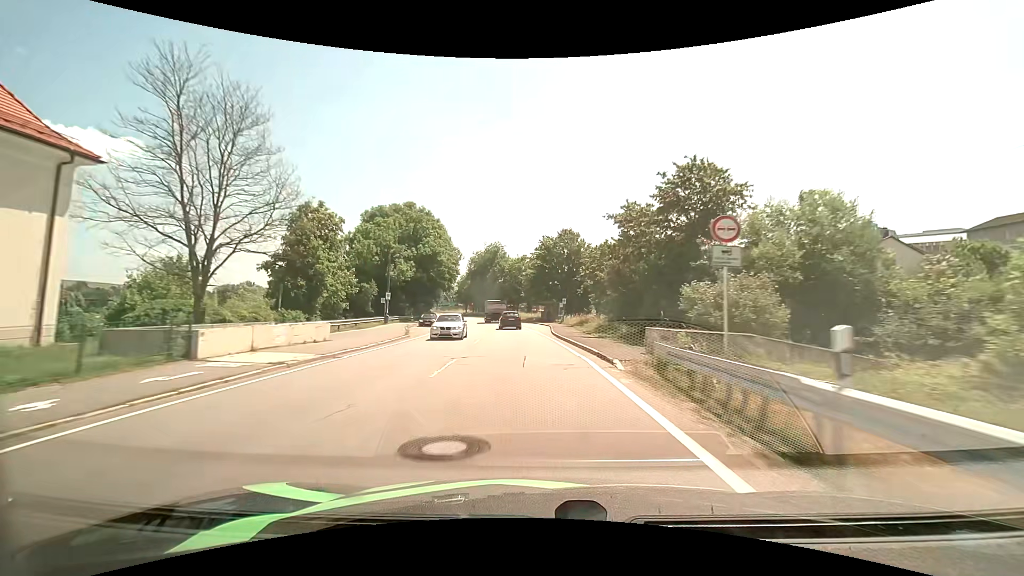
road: primary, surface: asphalt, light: Day
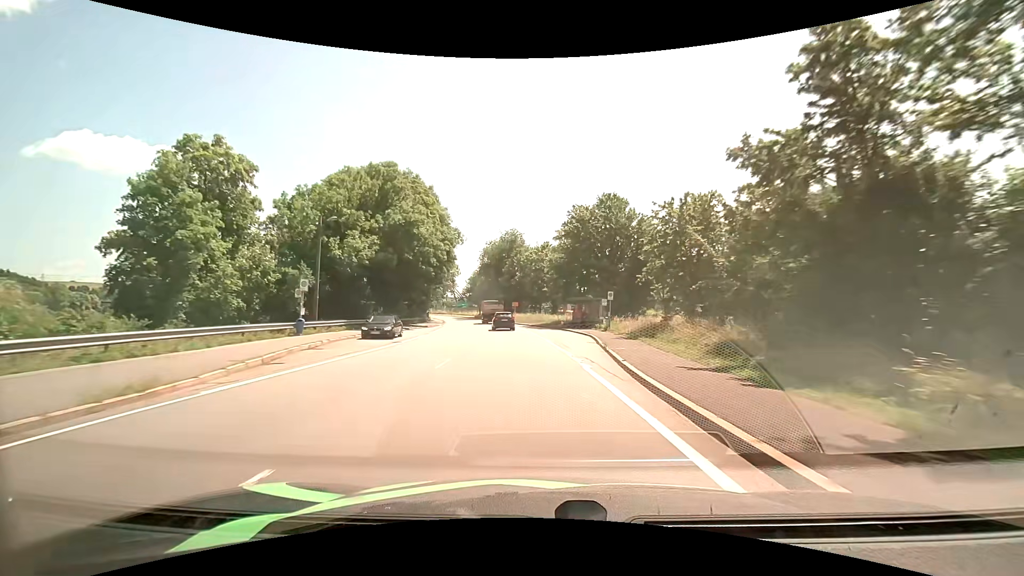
(-0.6, +22.3) m; -3°
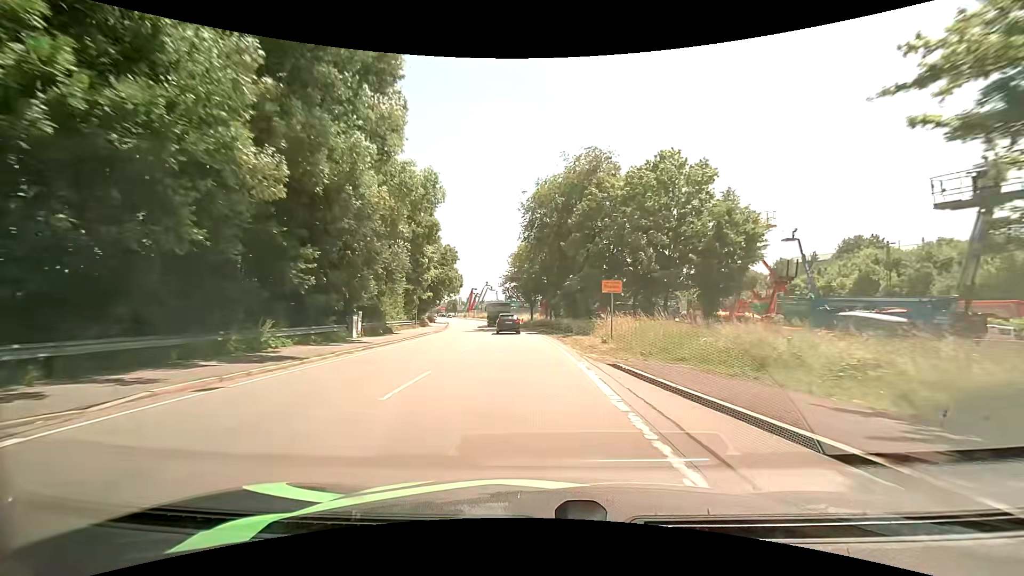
(-3.3, +52.4) m; -8°
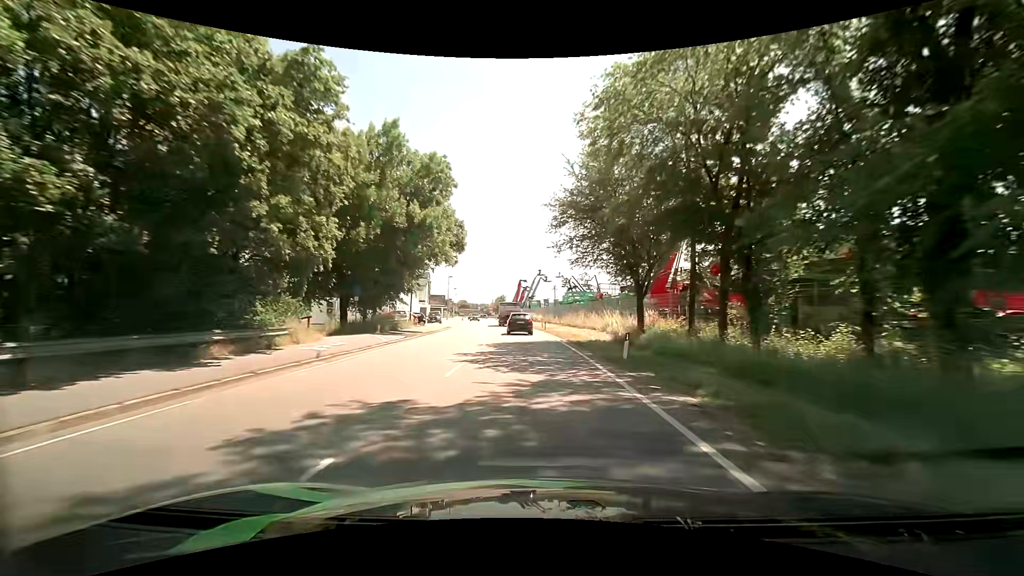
(-2.4, +46.2) m; -7°
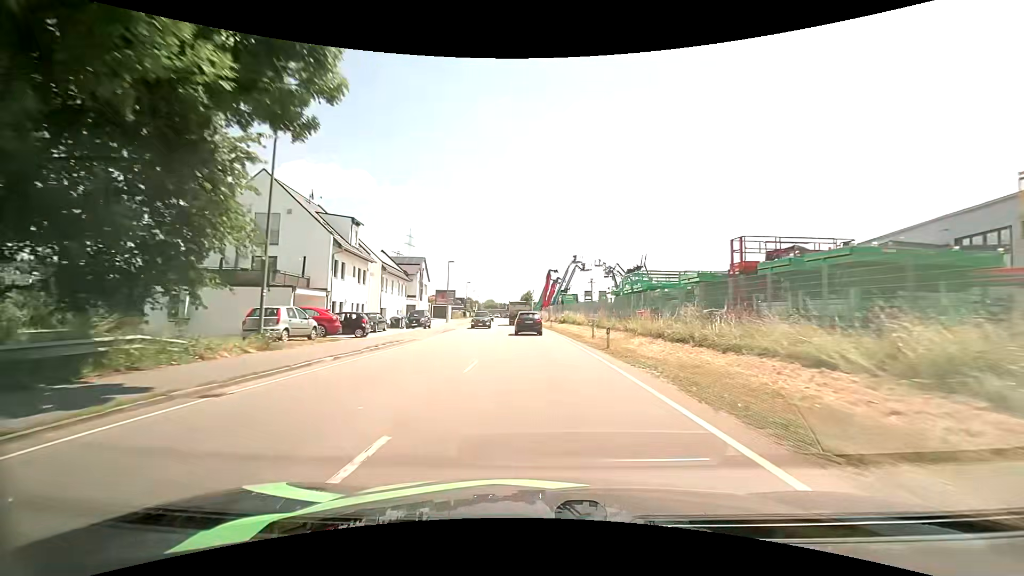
(-0.5, +26.5) m; -2°
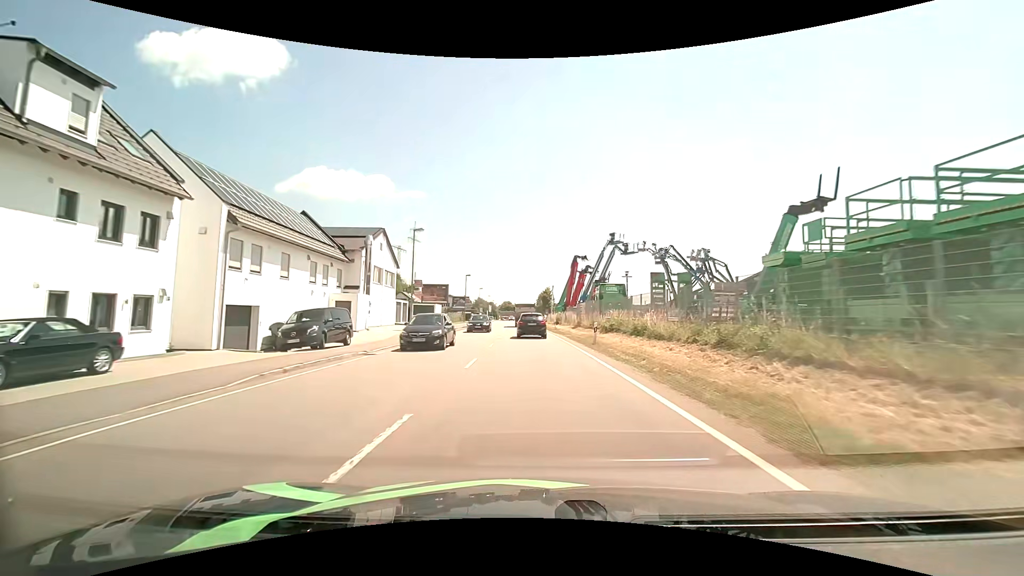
(-0.6, +25.9) m; -2°
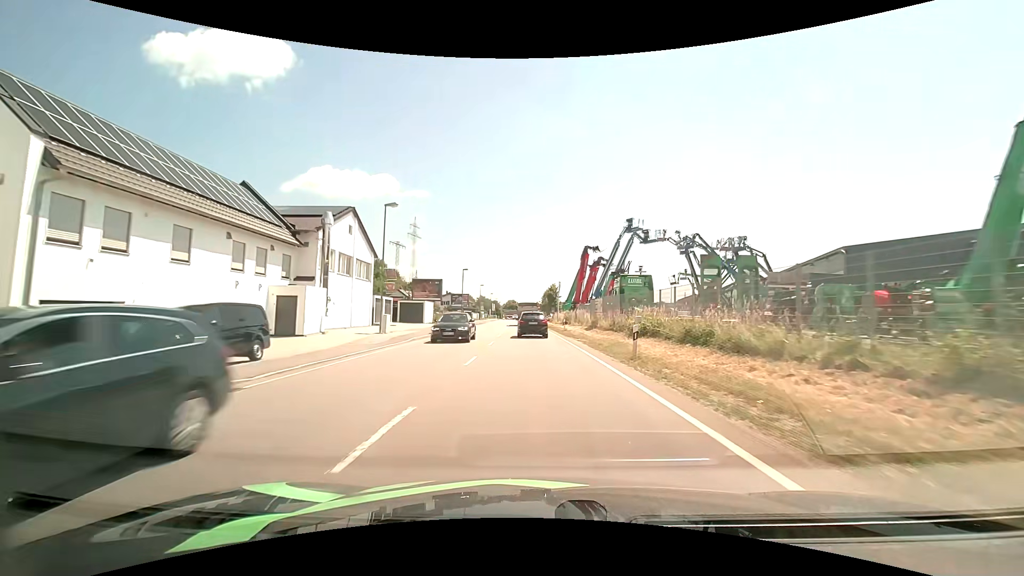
(-0.1, +8.5) m; -1°
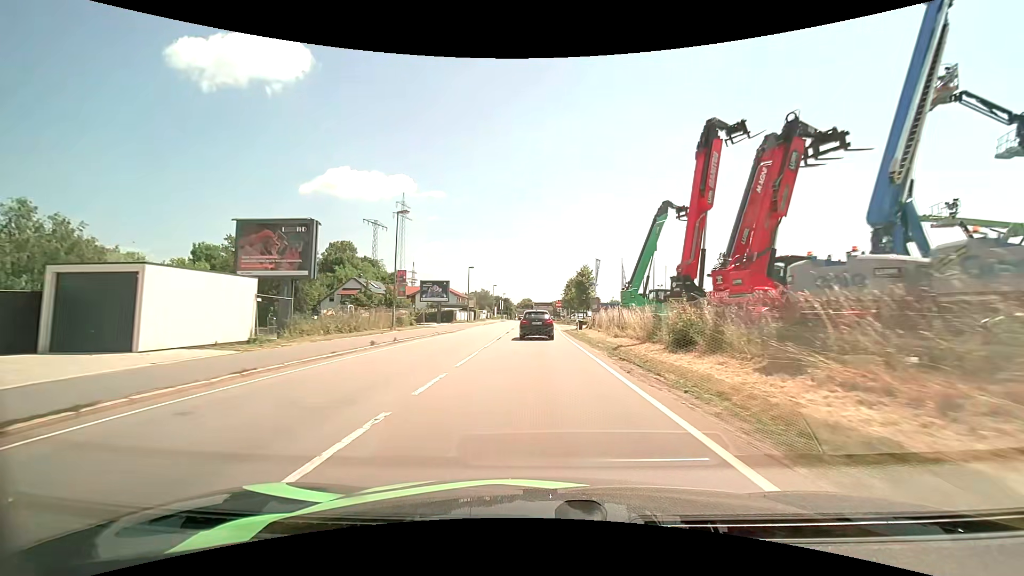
(-0.9, +41.2) m; -2°
(0, +10) (0, +20) (0, +30) (0, +40) (0, +50) (+1, +60) (+1, +70) (+1, +80) (+1, +90) (0, +100) m
